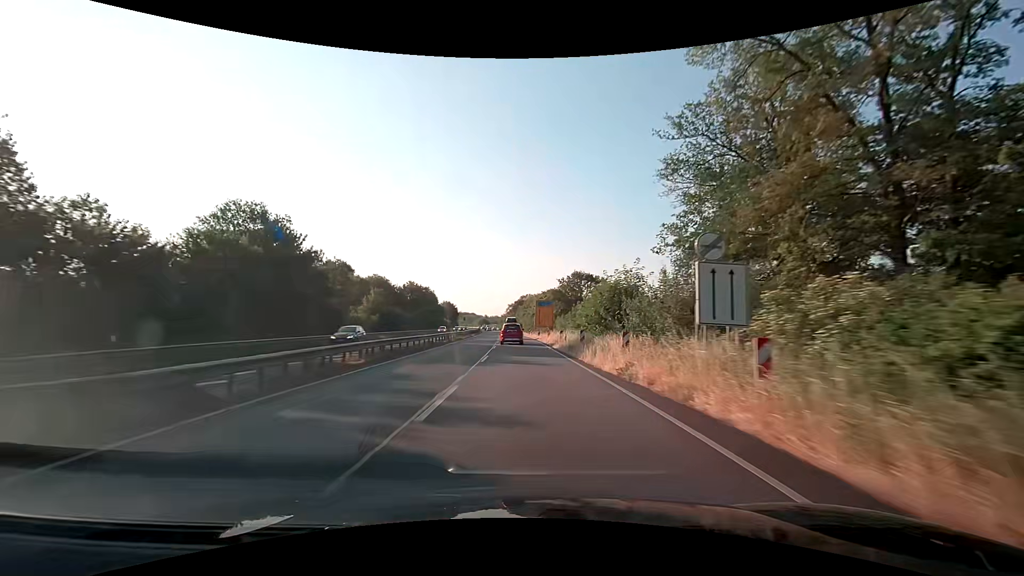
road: trunk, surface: asphalt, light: Day
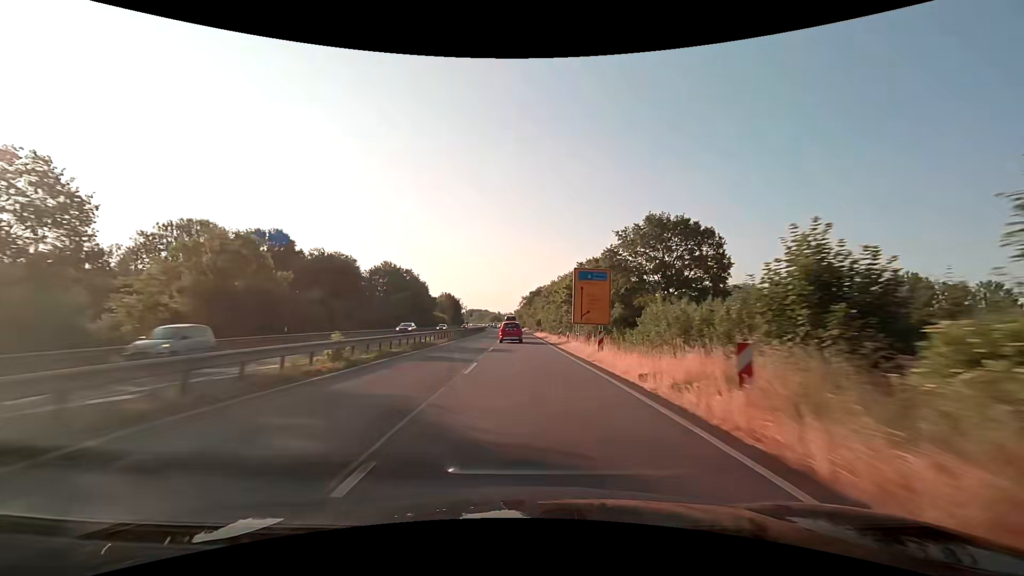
(-1.0, +44.1) m; -2°
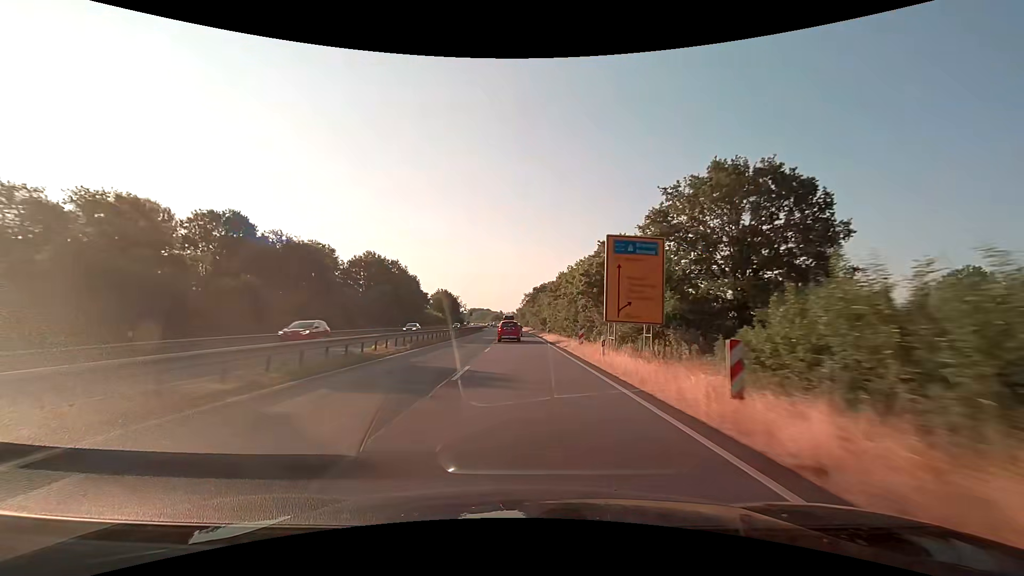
(0.0, +14.7) m; 0°
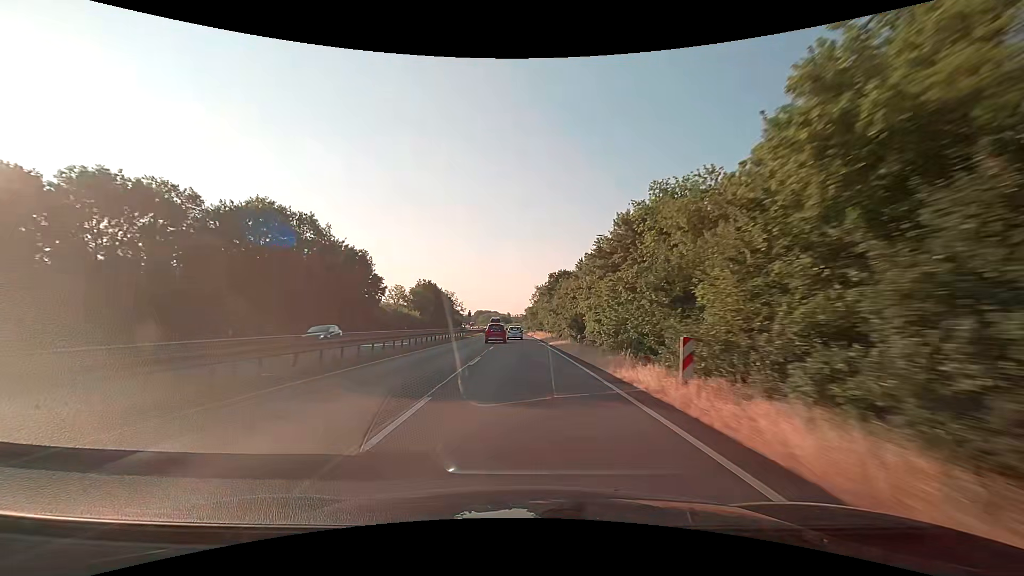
(-0.4, +44.7) m; -1°
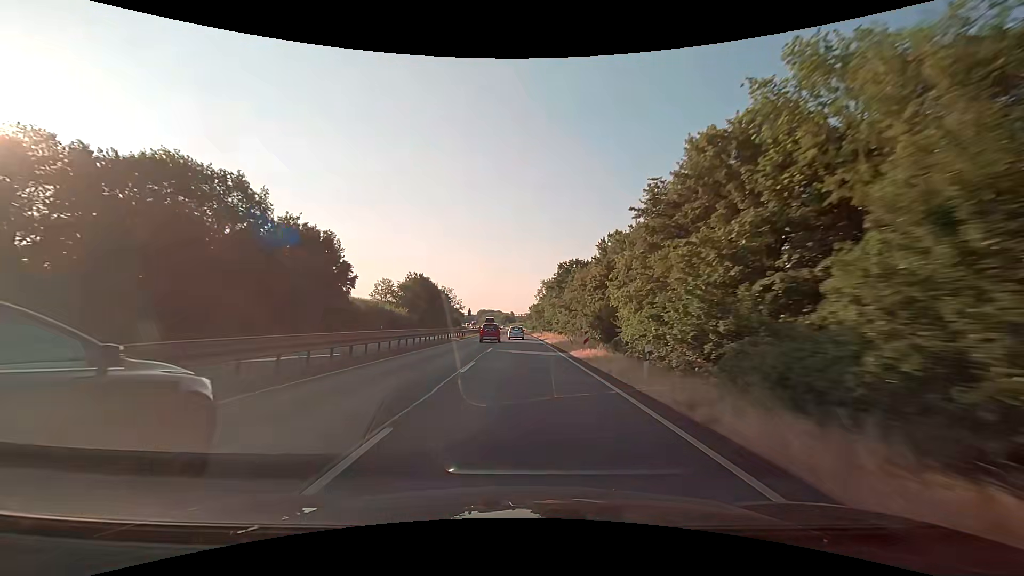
(0.0, +15.2) m; 0°
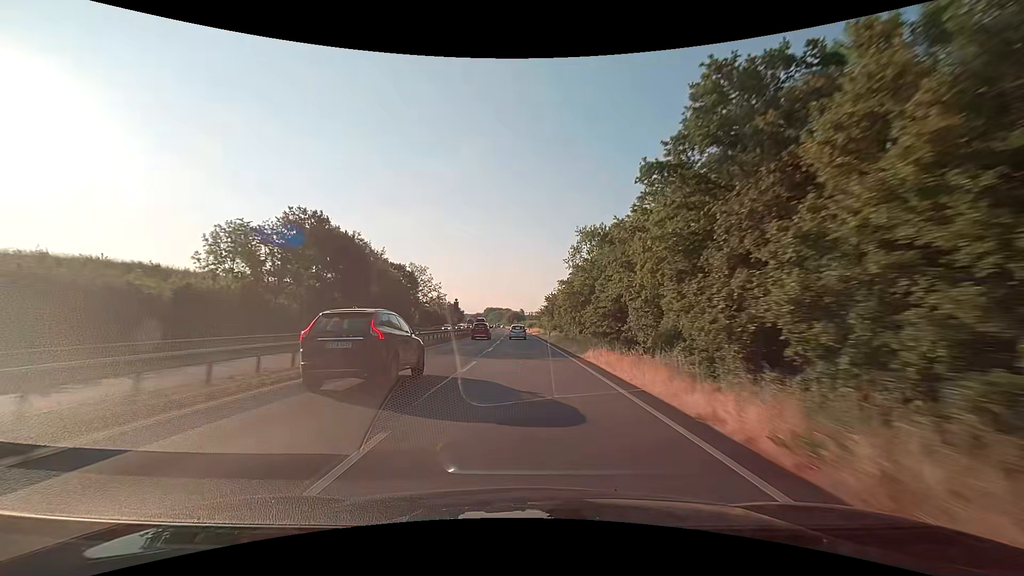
(-0.7, +61.6) m; -1°
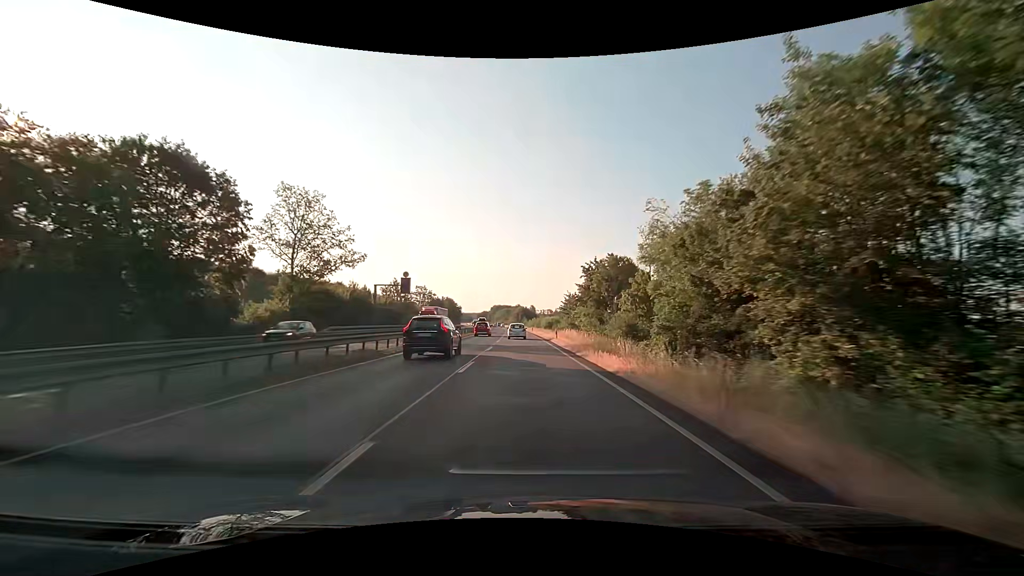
(-0.6, +61.8) m; -1°
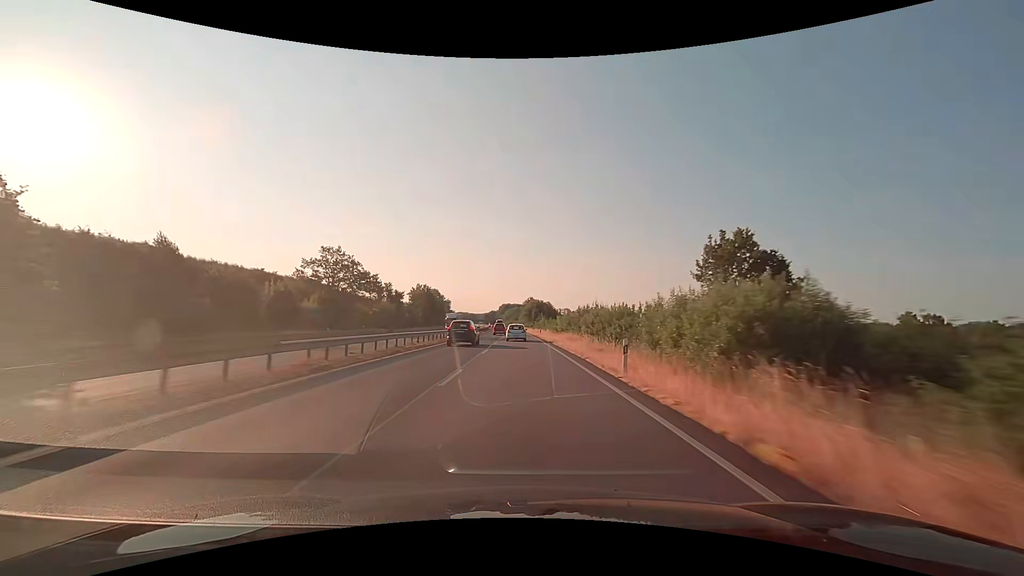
(-0.6, +76.3) m; -1°
(0, +10) (0, +20) (0, +30) (0, +40) (-1, +50) (-1, +60) (-1, +70) (-1, +80) (-2, +90) (-2, +100) m
